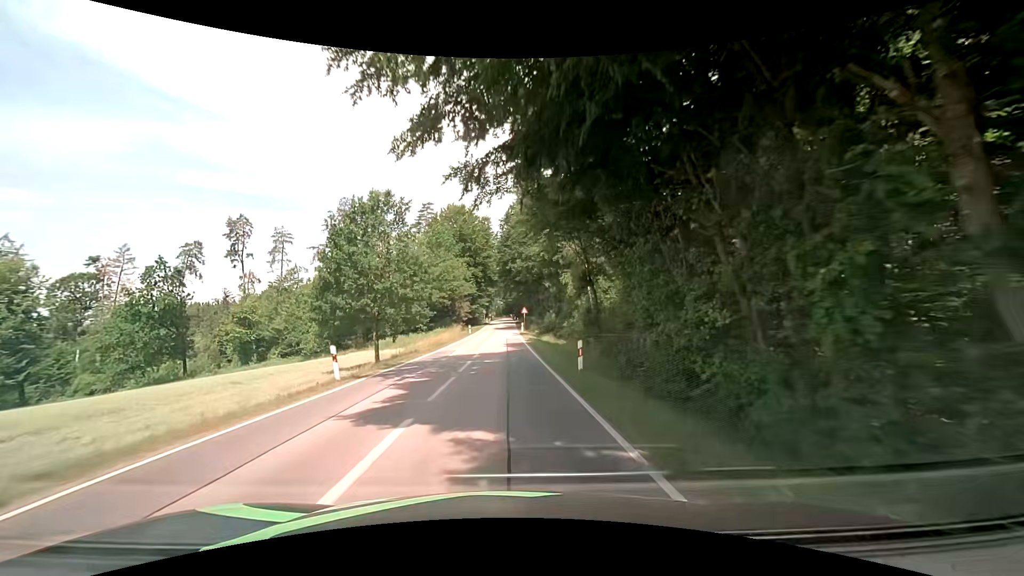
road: secondary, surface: asphalt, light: Day
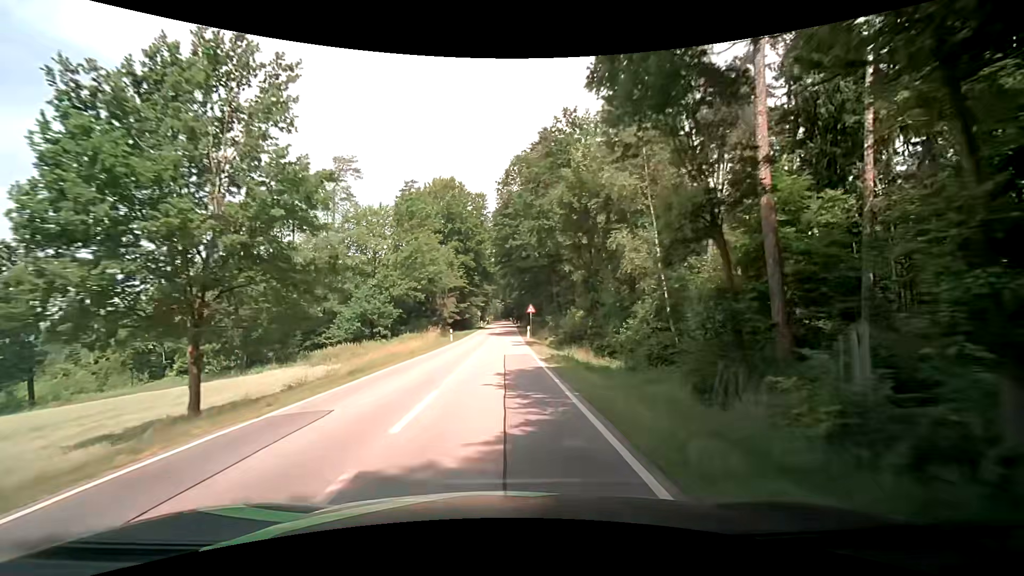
(-0.1, +20.4) m; 0°
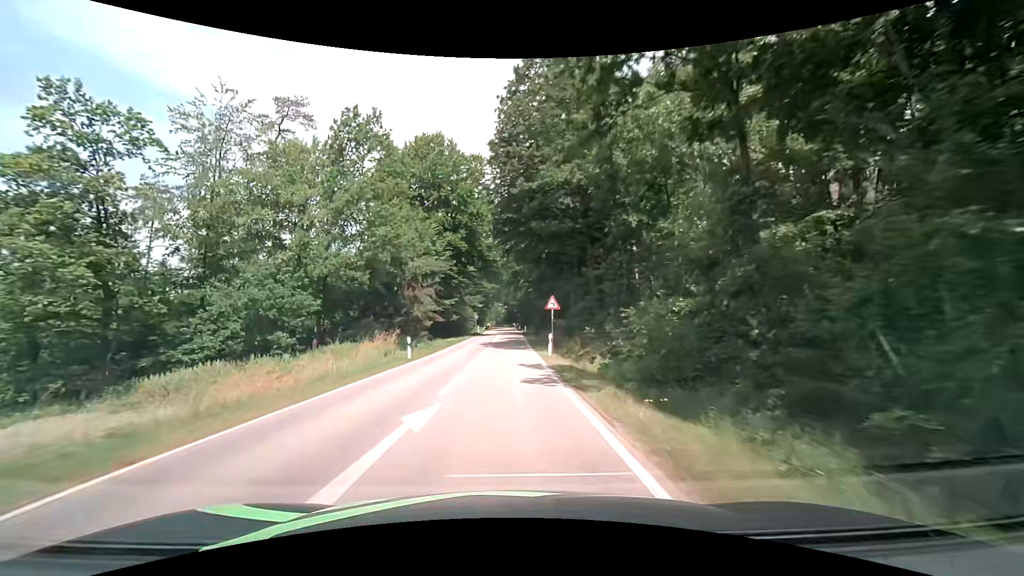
(-0.1, +19.9) m; -1°
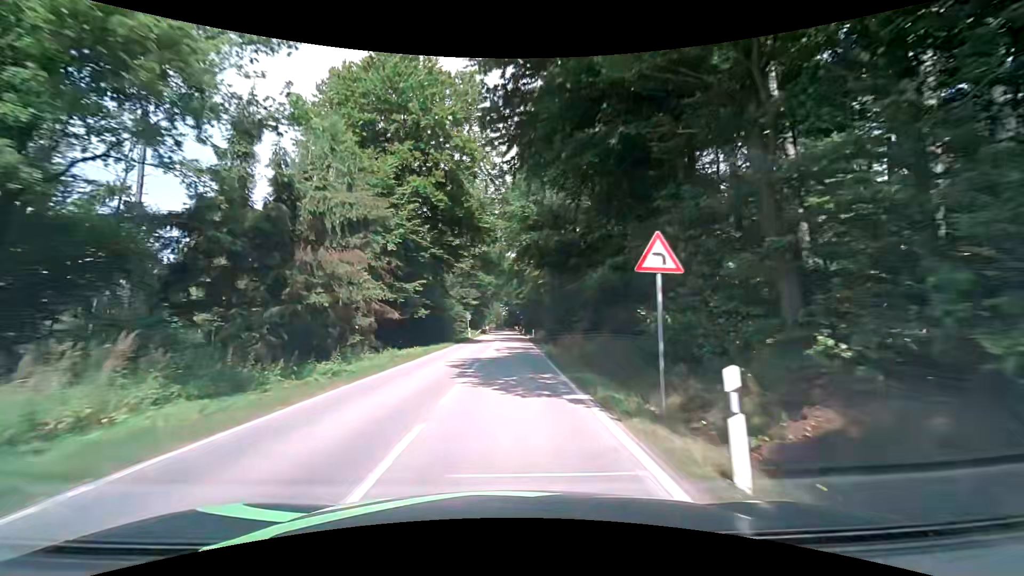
(-0.1, +19.5) m; 0°
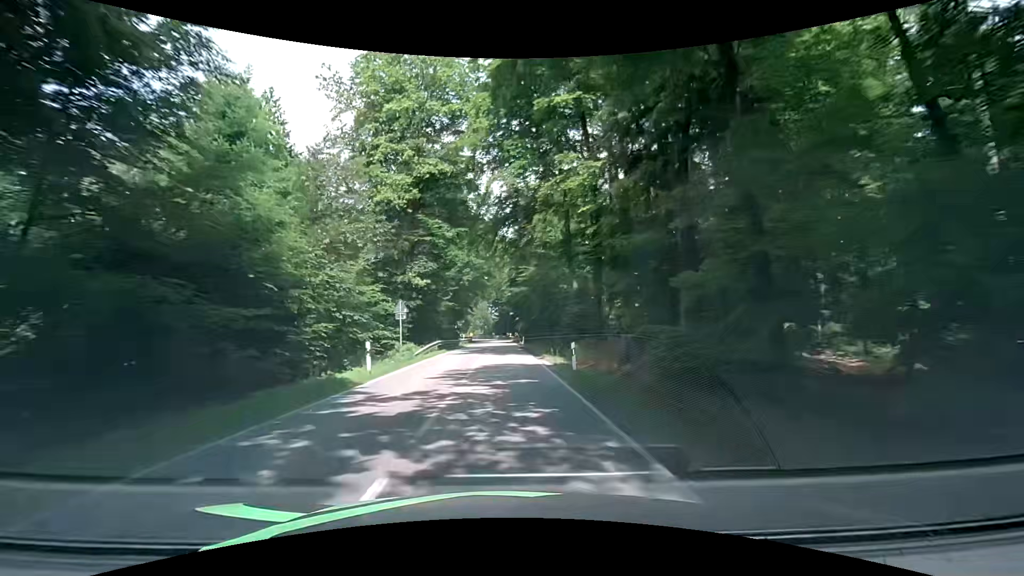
(+0.1, +38.0) m; +2°
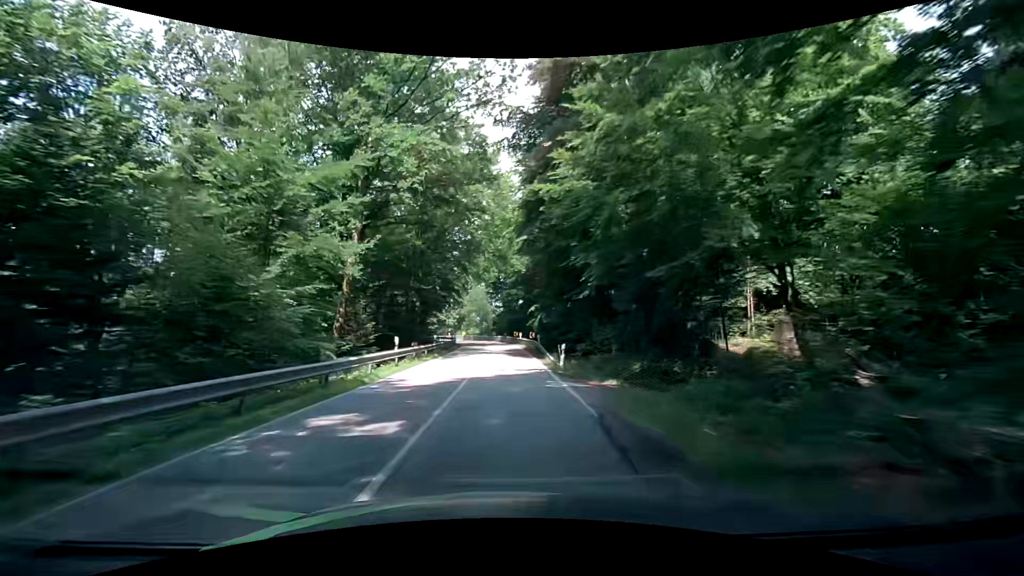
(-0.4, +37.5) m; -1°
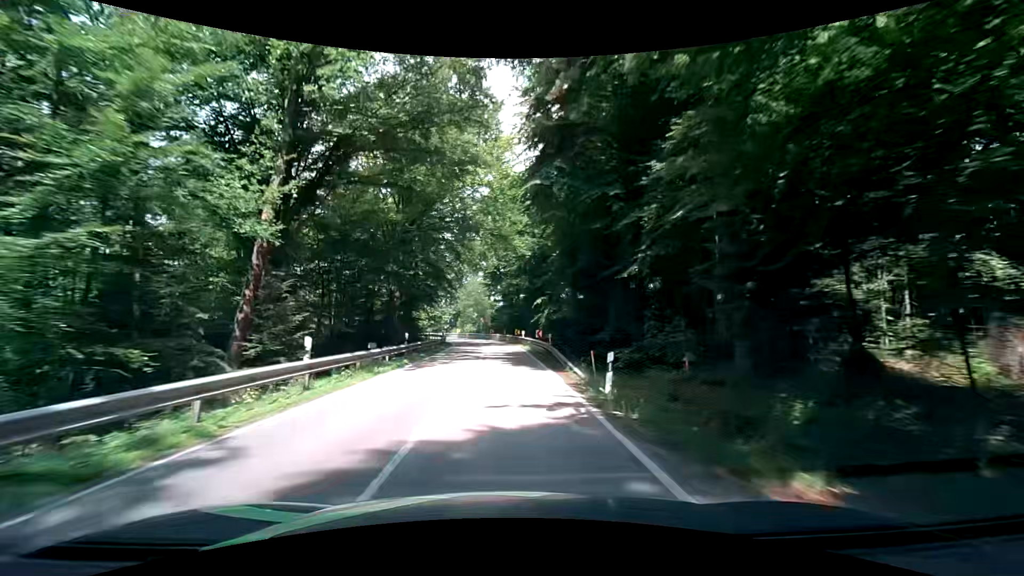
(0.0, +9.4) m; 0°
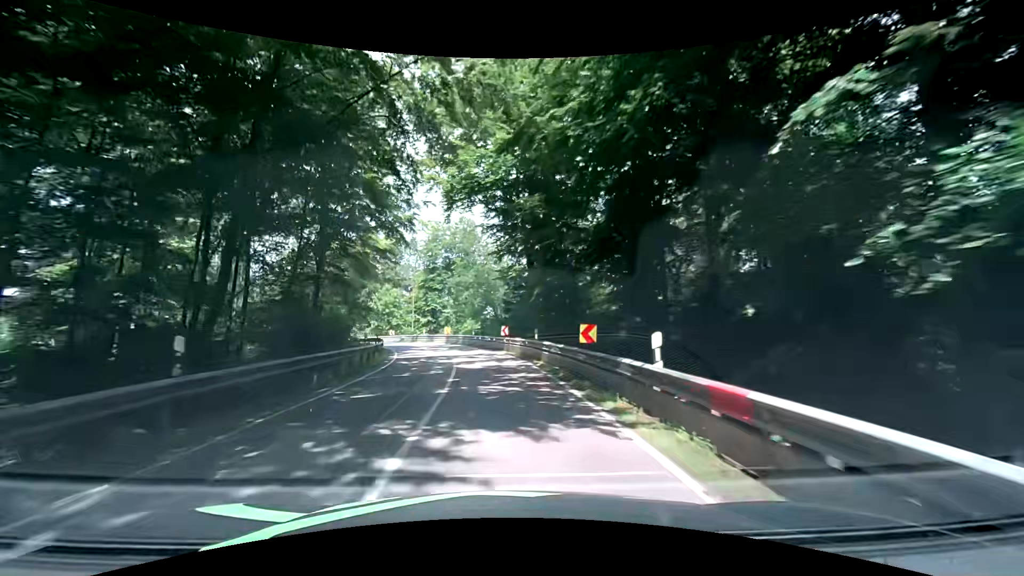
(-0.3, +36.8) m; -2°
(0, +10) (-1, +20) (-2, +30) (-5, +40) (-9, +49) (-14, +57) (-20, +65) (-26, +73) (-32, +81) (-39, +88) m
